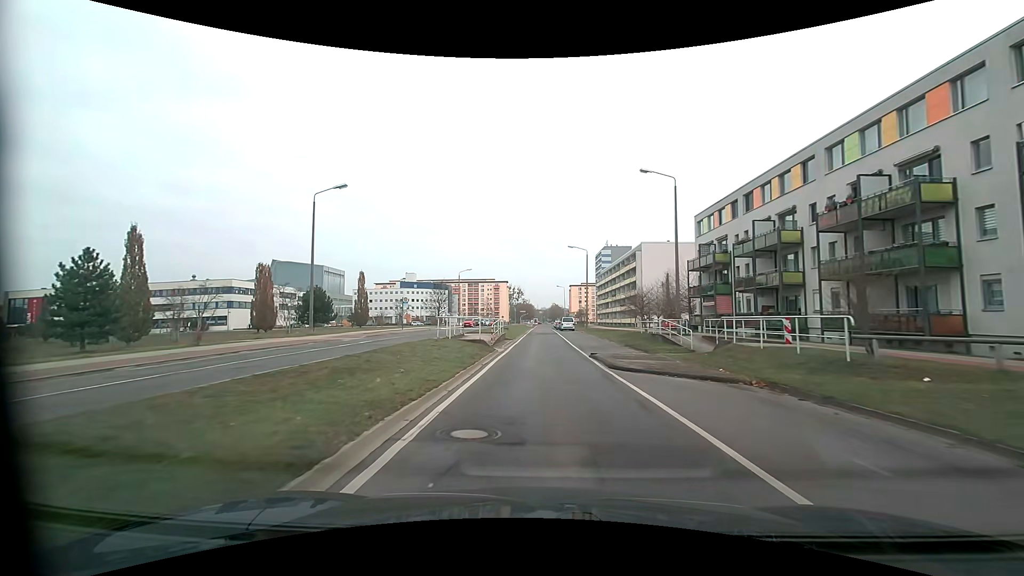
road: tertiary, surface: asphalt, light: Day
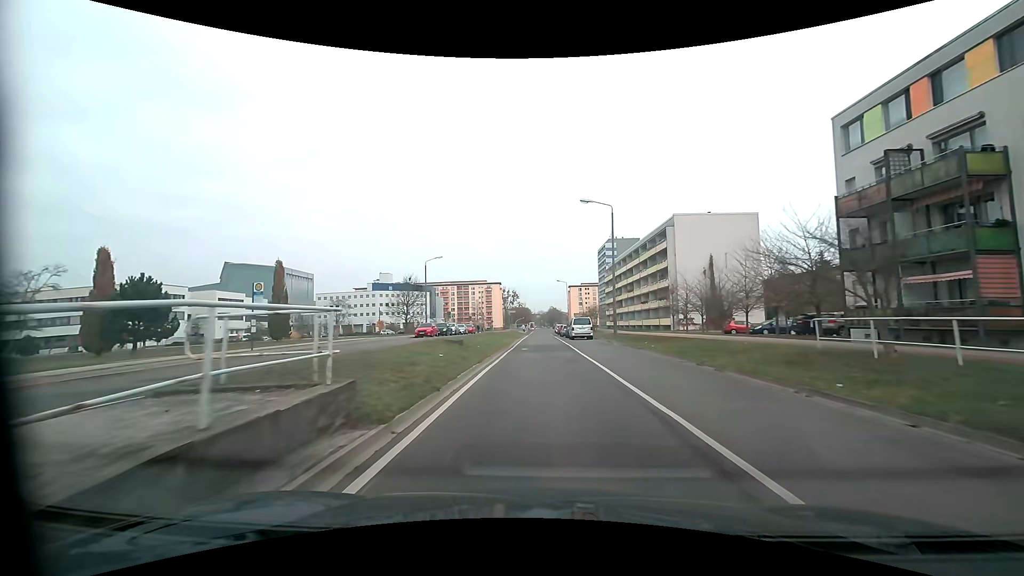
(+0.2, +27.6) m; 0°
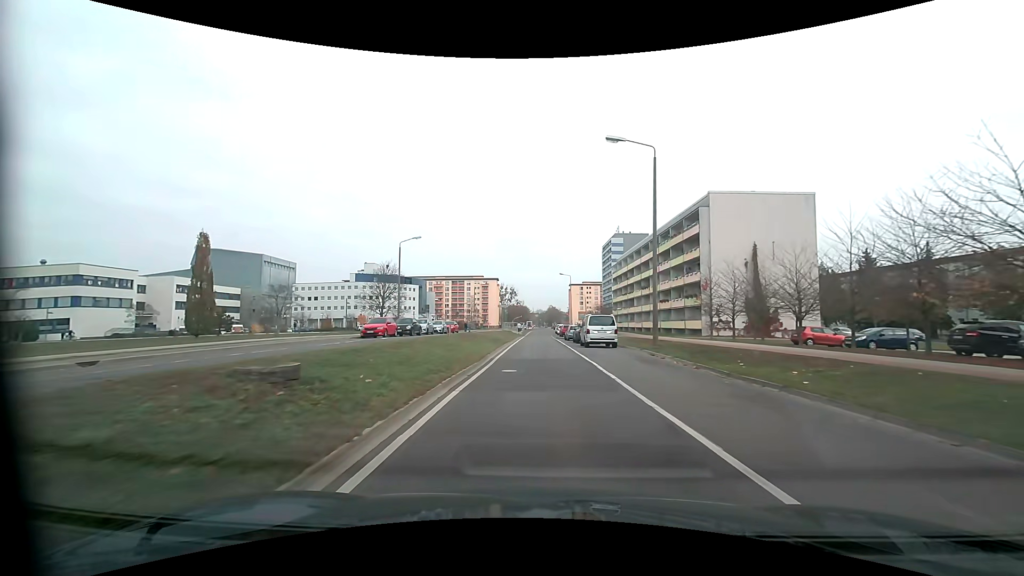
(0.0, +14.4) m; 0°
